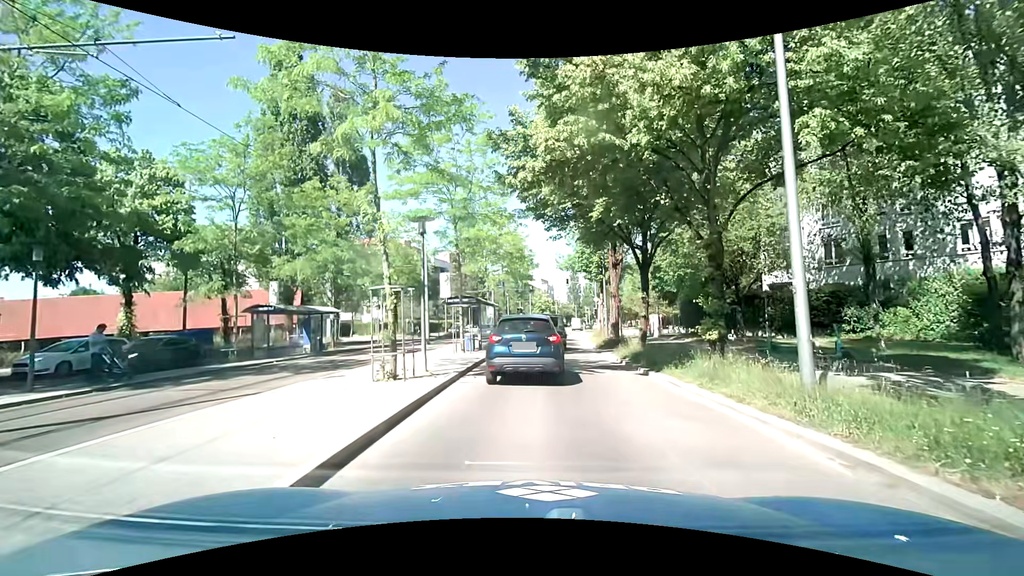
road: secondary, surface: asphalt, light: Day
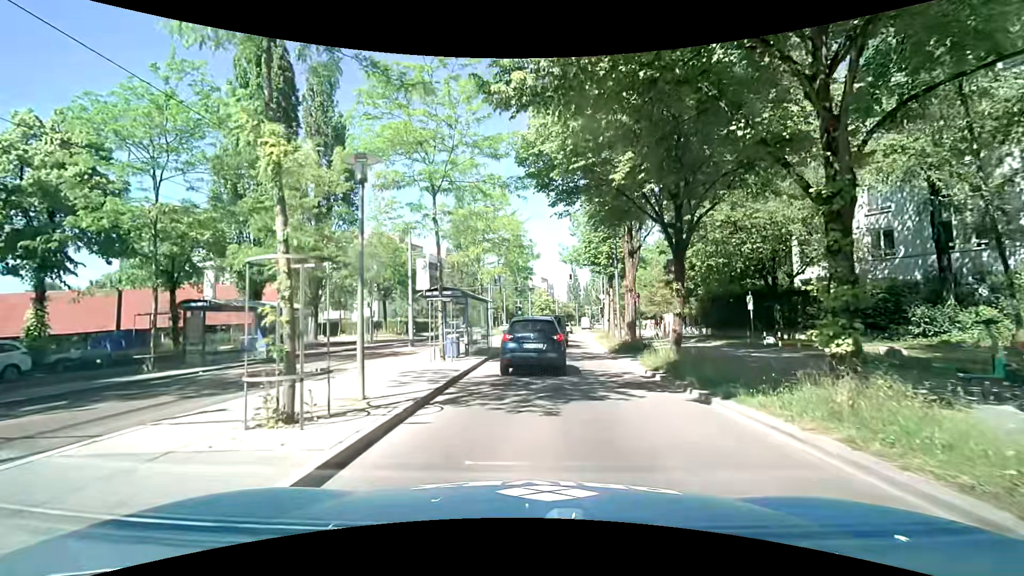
(+0.2, +5.1) m; +2°
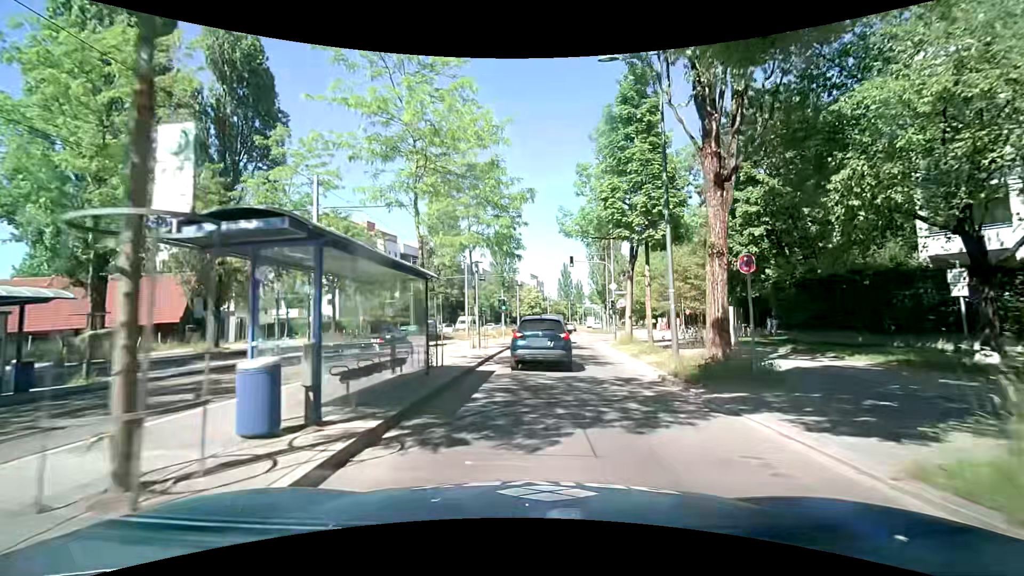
(+0.2, +12.9) m; +2°
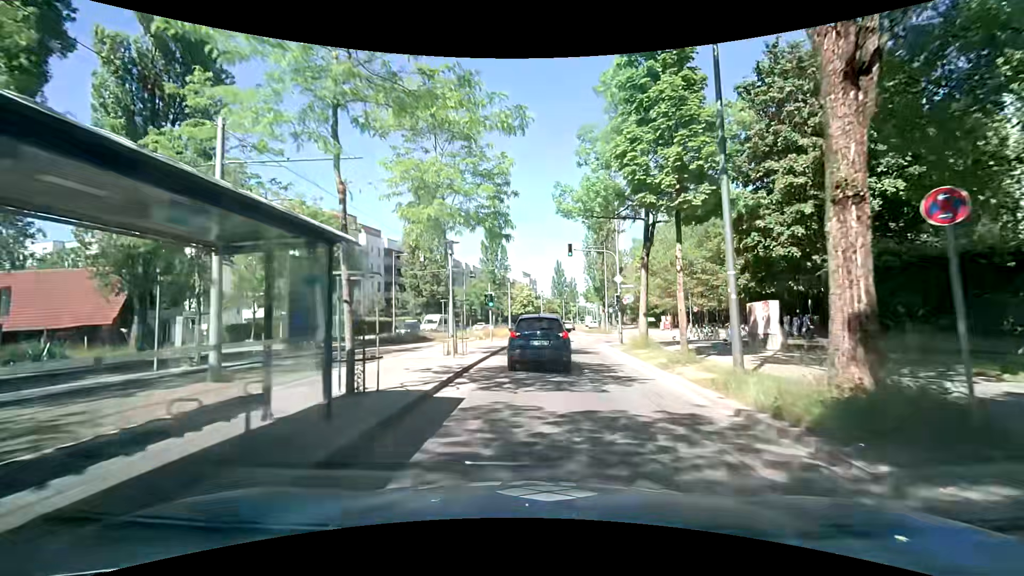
(0.0, +5.5) m; 0°
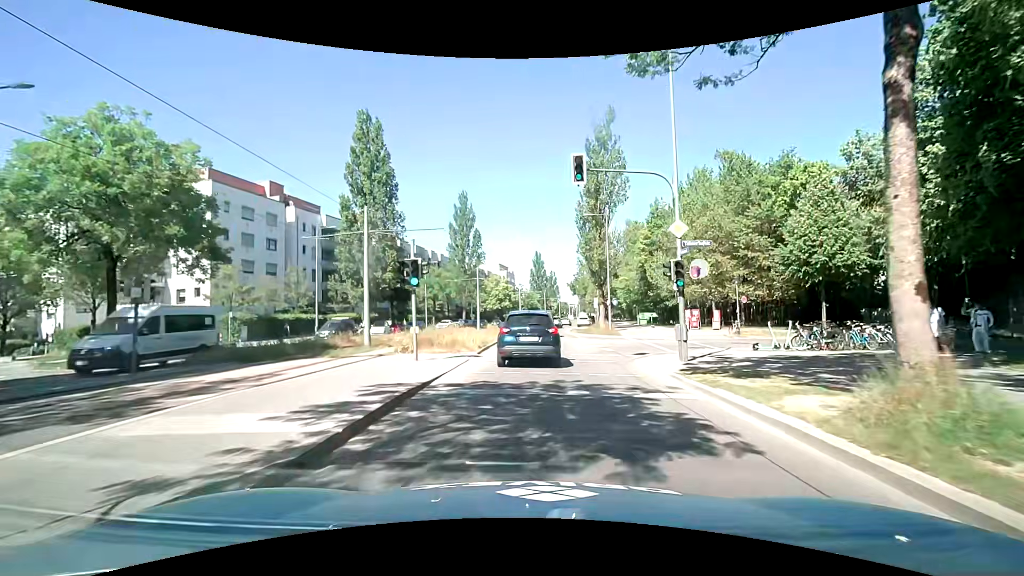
(+0.4, +16.4) m; +3°
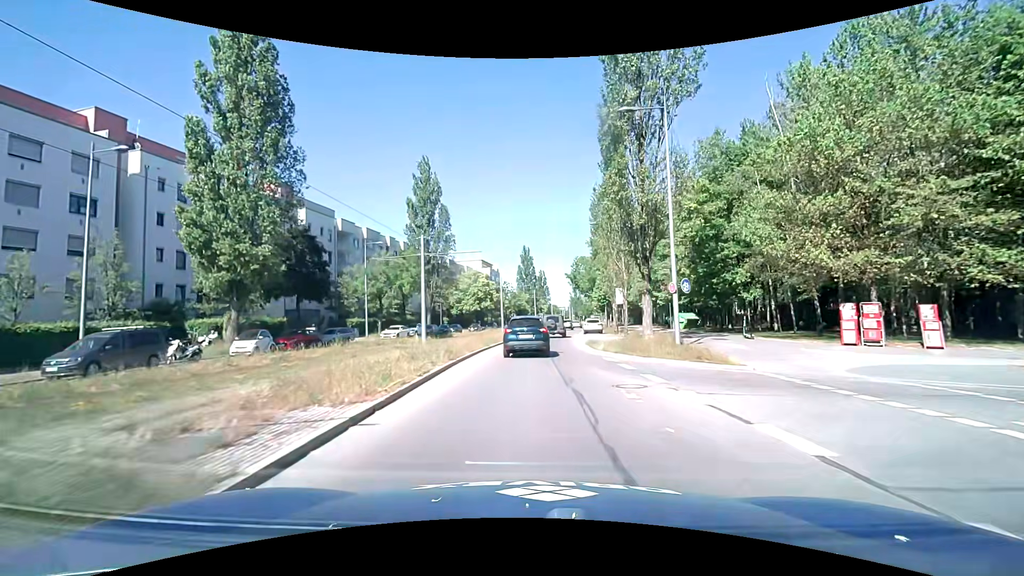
(+0.3, +23.1) m; +1°
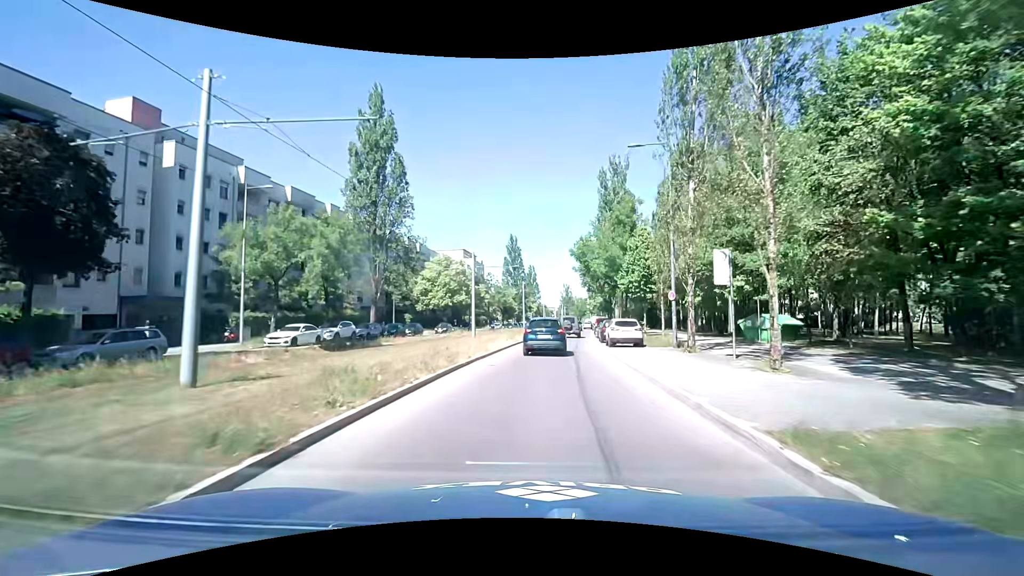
(+0.1, +21.3) m; +1°
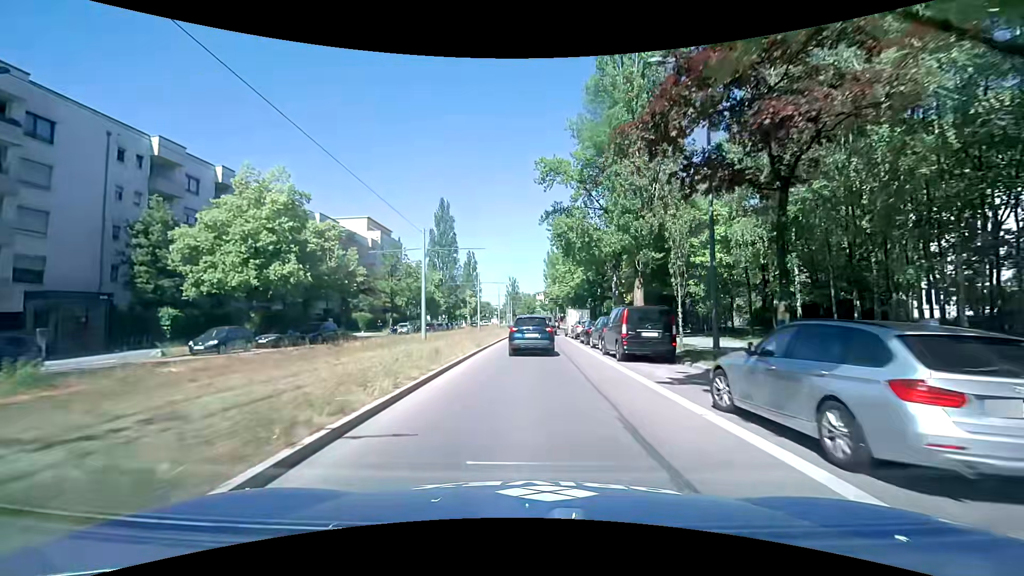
(+2.5, +39.4) m; +7°
(0, +10) (0, +20) (0, +30) (+1, +40) (+1, +50) (+2, +60) (+3, +70) (+4, +80) (+5, +90) (+5, +100) m
